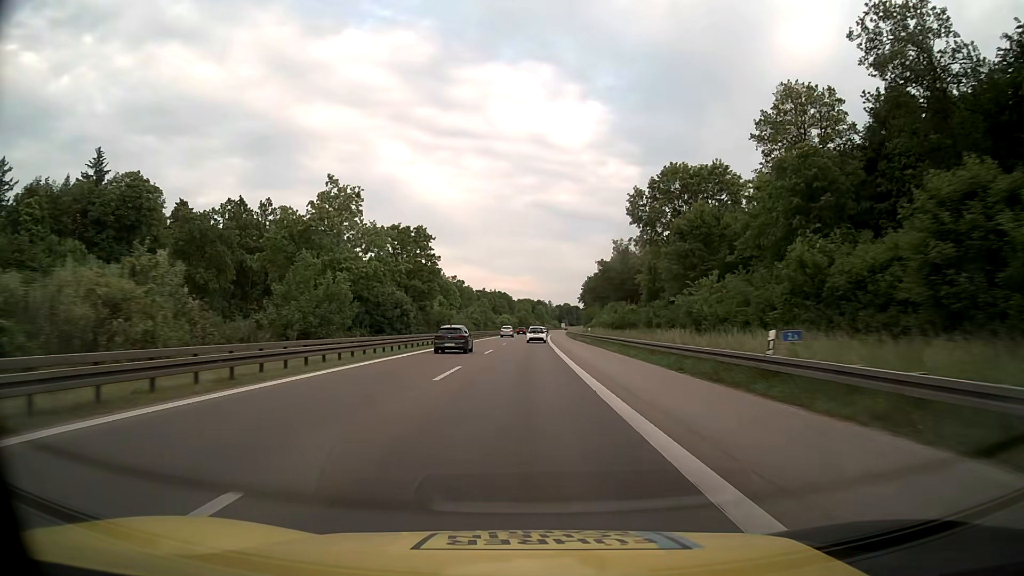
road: motorway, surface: asphalt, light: Day
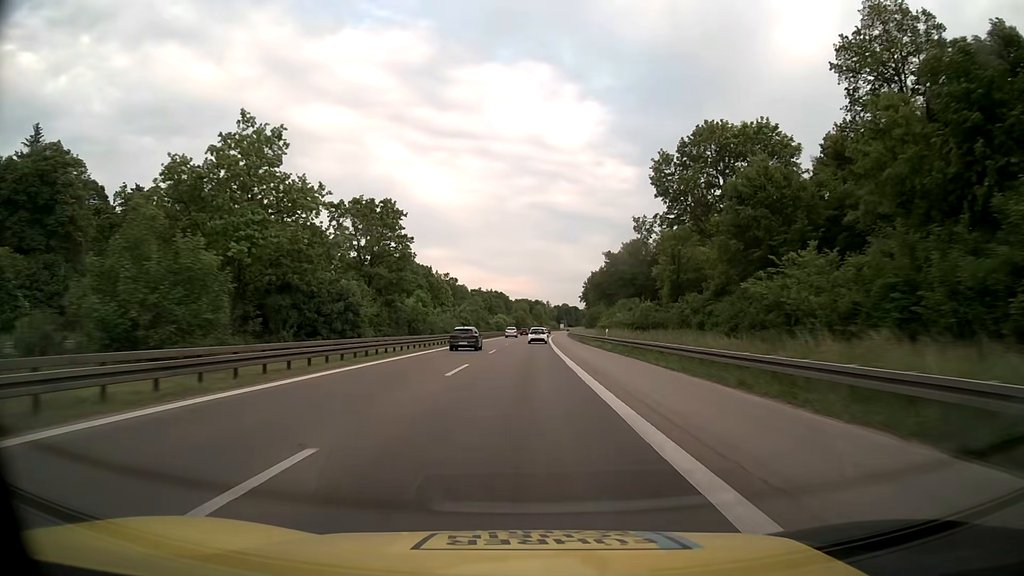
(0.0, +15.9) m; 0°
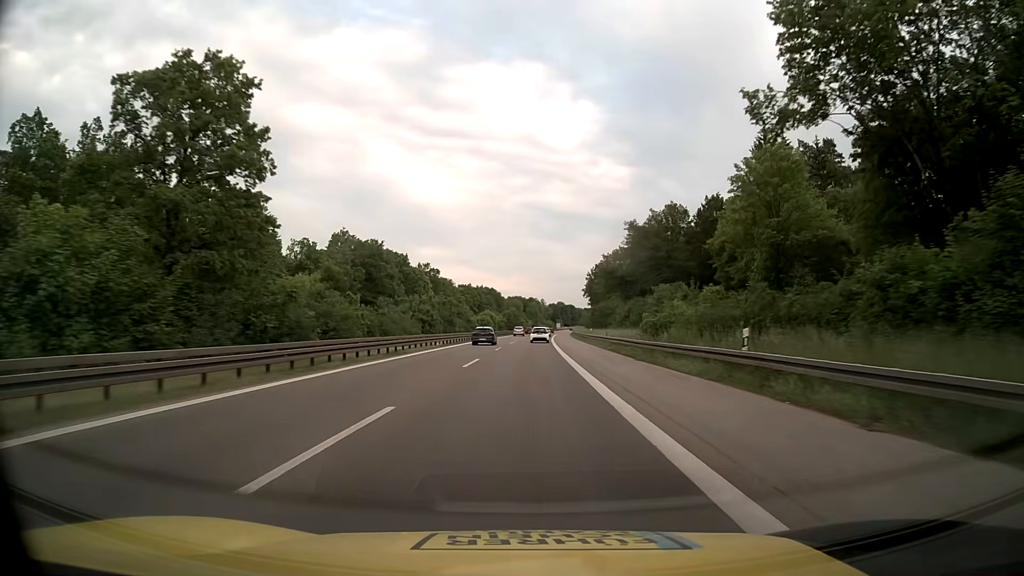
(+0.2, +32.2) m; +1°
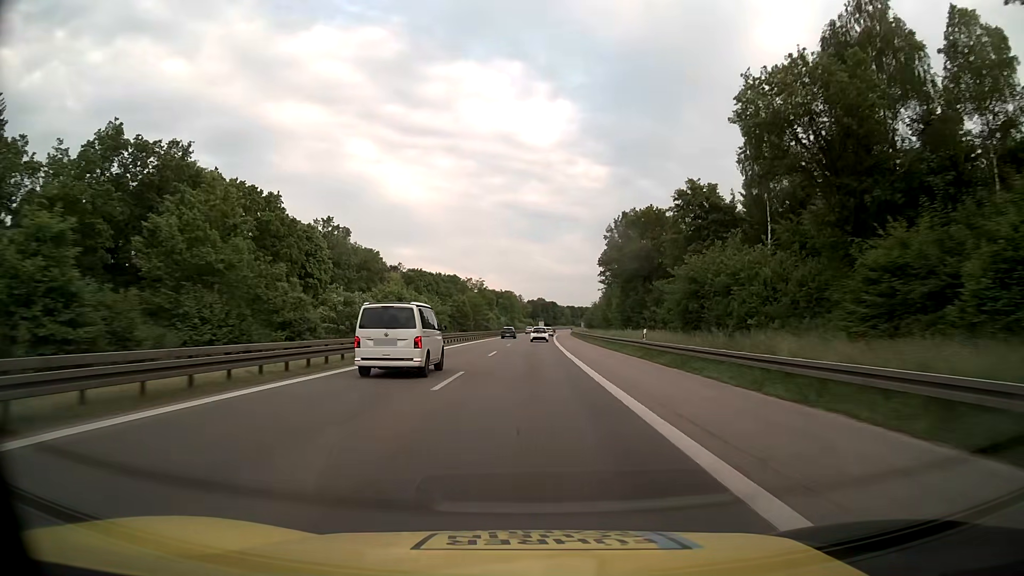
(+1.1, +81.4) m; +2°
(0, +10) (0, +20) (0, +30) (0, +40) (+1, +50) (+1, +60) (+1, +70) (+2, +80) (+2, +90) (+2, +100) m
